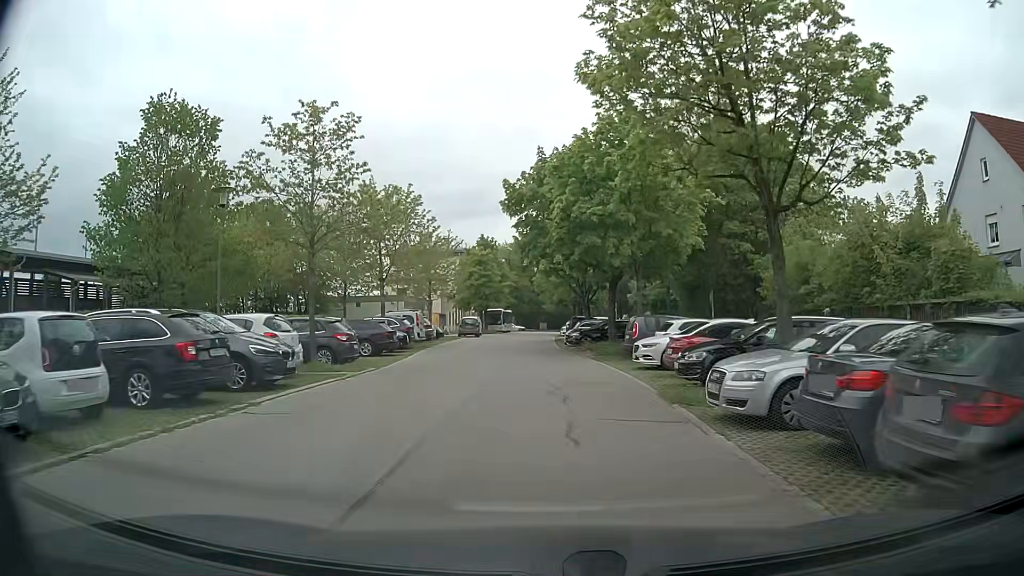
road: residential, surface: asphalt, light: Day
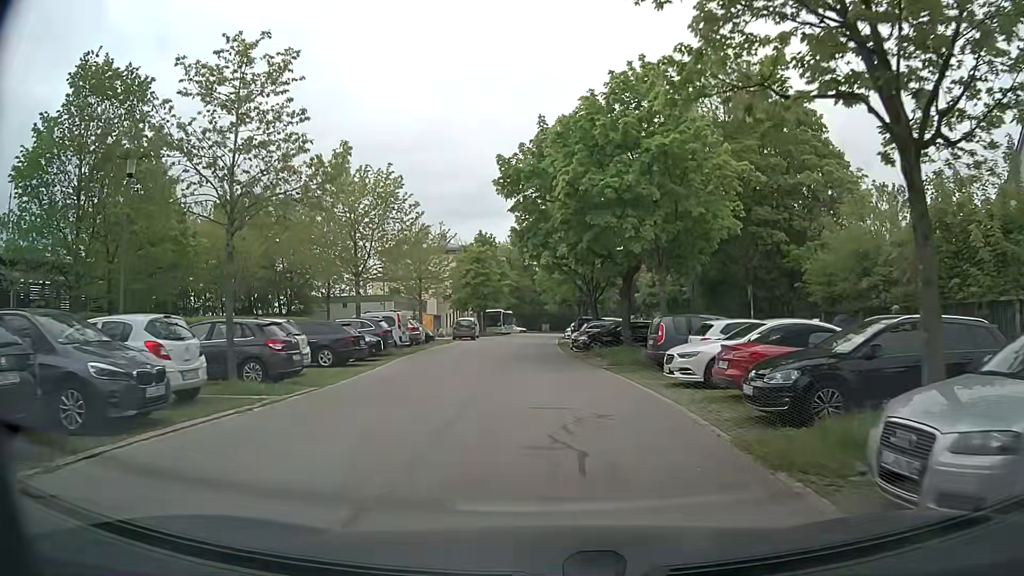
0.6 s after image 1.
(0.0, +5.0) m; 0°
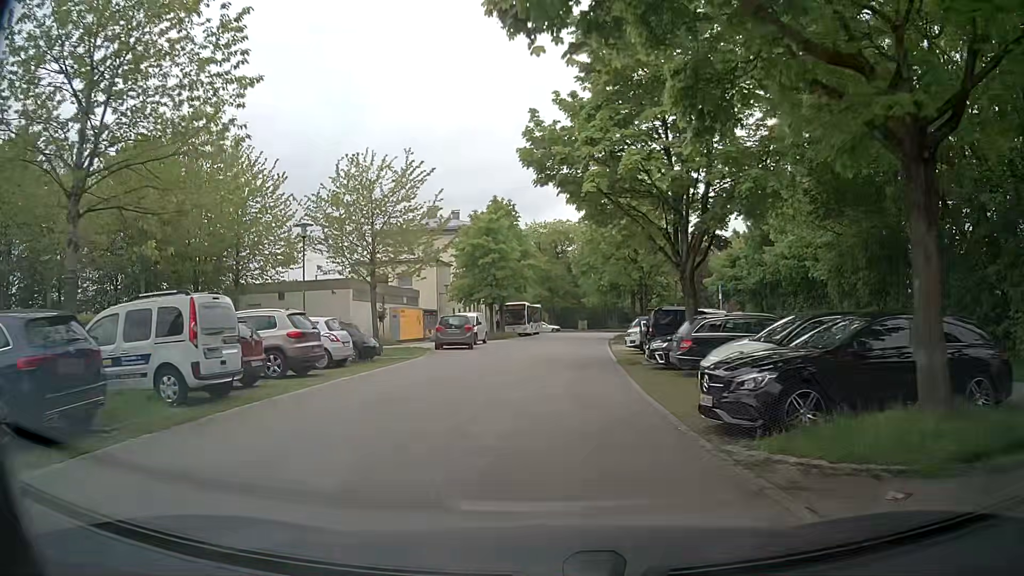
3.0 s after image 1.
(-0.4, +20.5) m; -3°
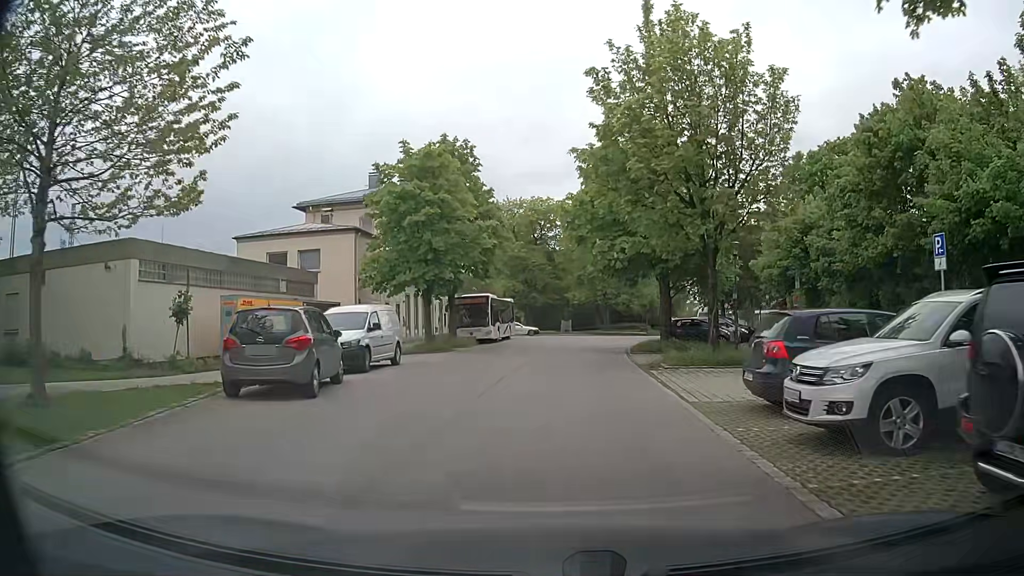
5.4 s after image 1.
(+0.2, +19.3) m; +2°
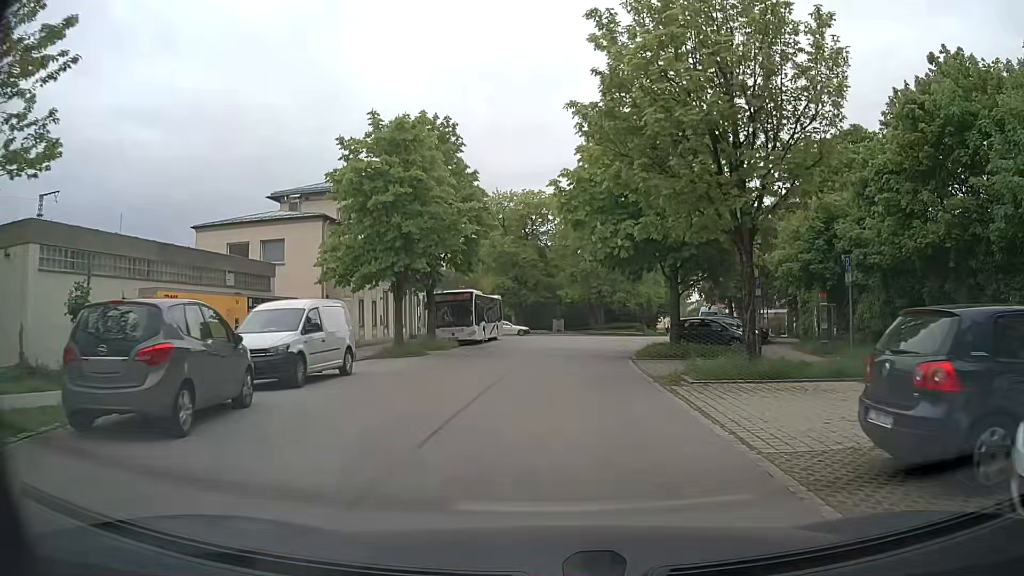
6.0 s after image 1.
(0.0, +4.3) m; 0°
